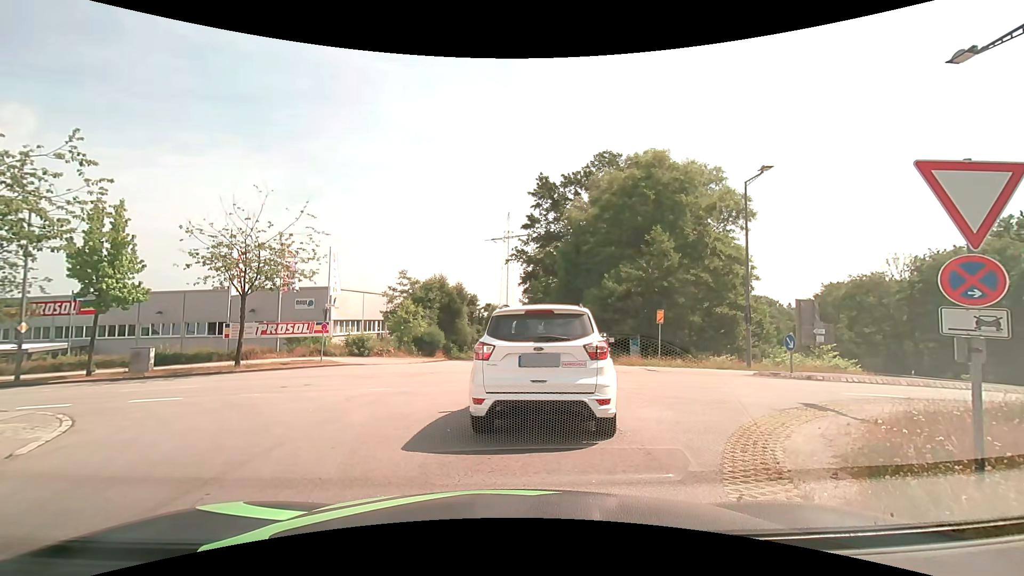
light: Day
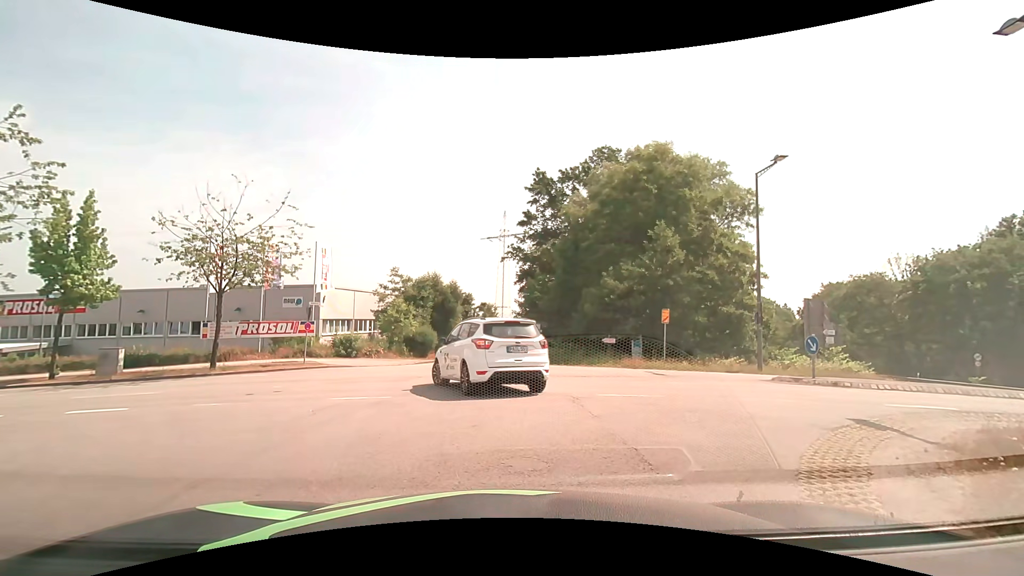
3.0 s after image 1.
(0.0, +1.7) m; 0°
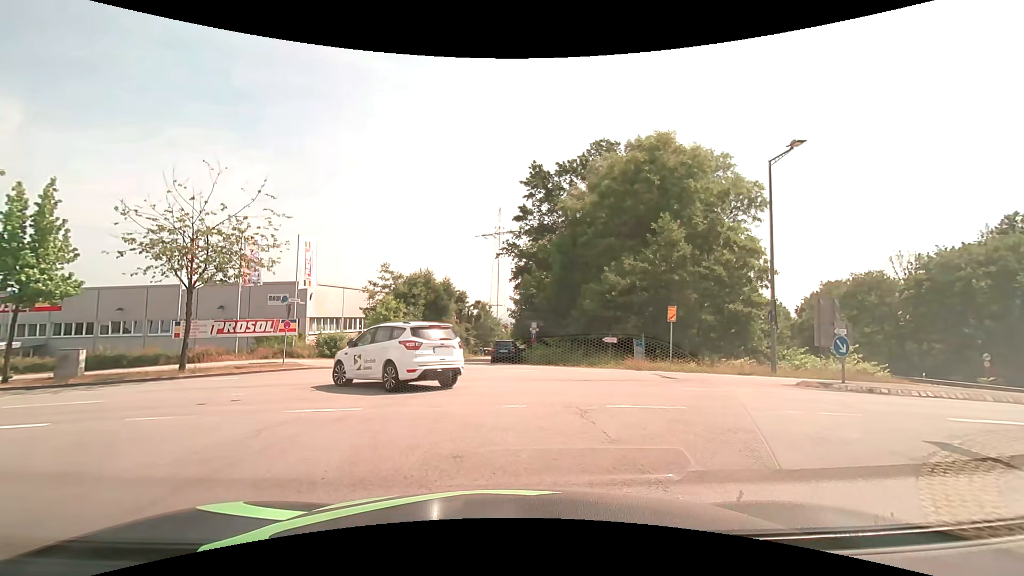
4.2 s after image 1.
(0.0, +1.8) m; -1°
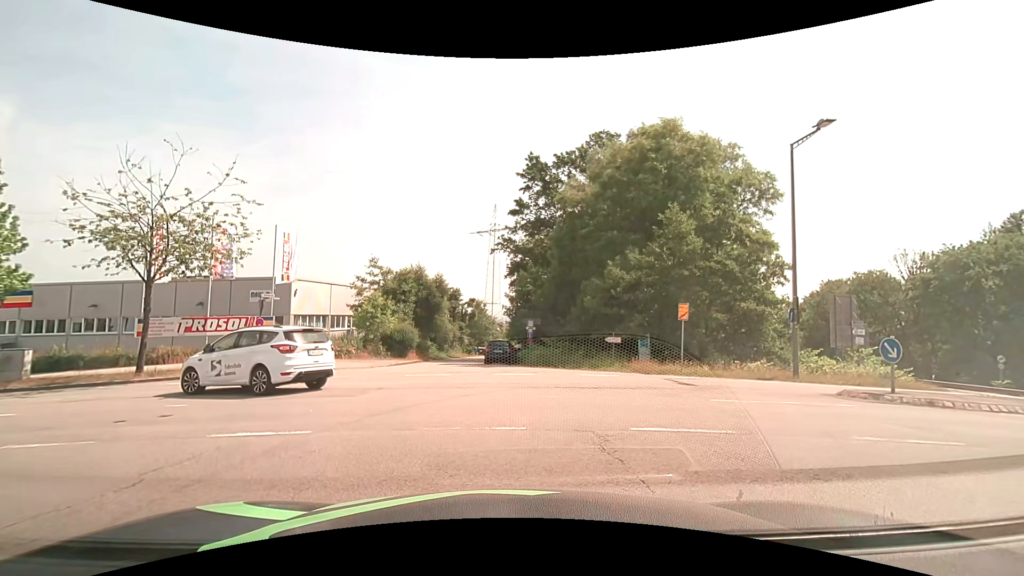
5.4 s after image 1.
(+0.1, +2.1) m; +2°
(0, +10) (-7, +17) (-17, +19) (-27, +20) (-37, +21) (-47, +22) (-57, +23) (-67, +25) (-77, +27) (-86, +29) m
